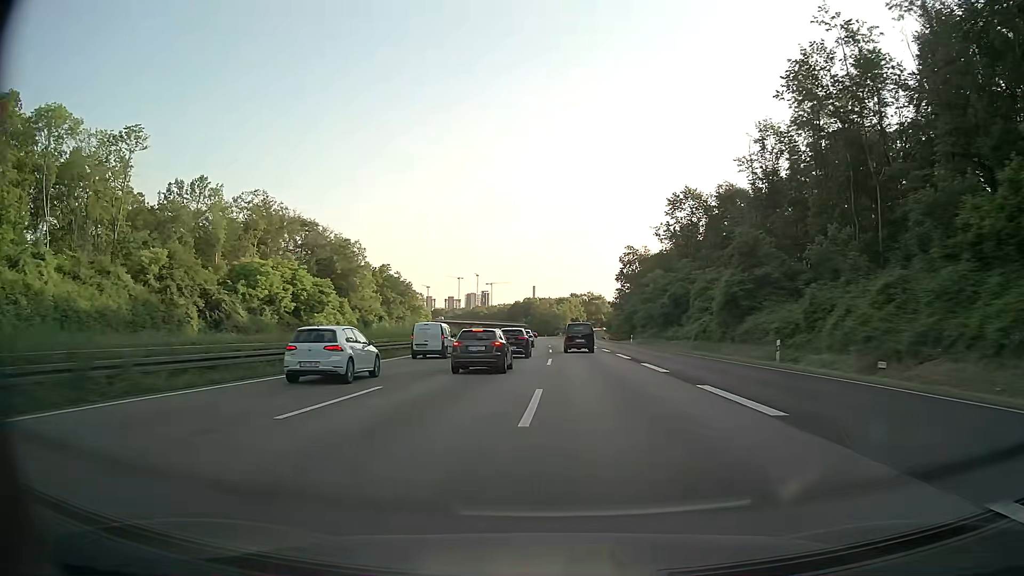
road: motorway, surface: asphalt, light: Day
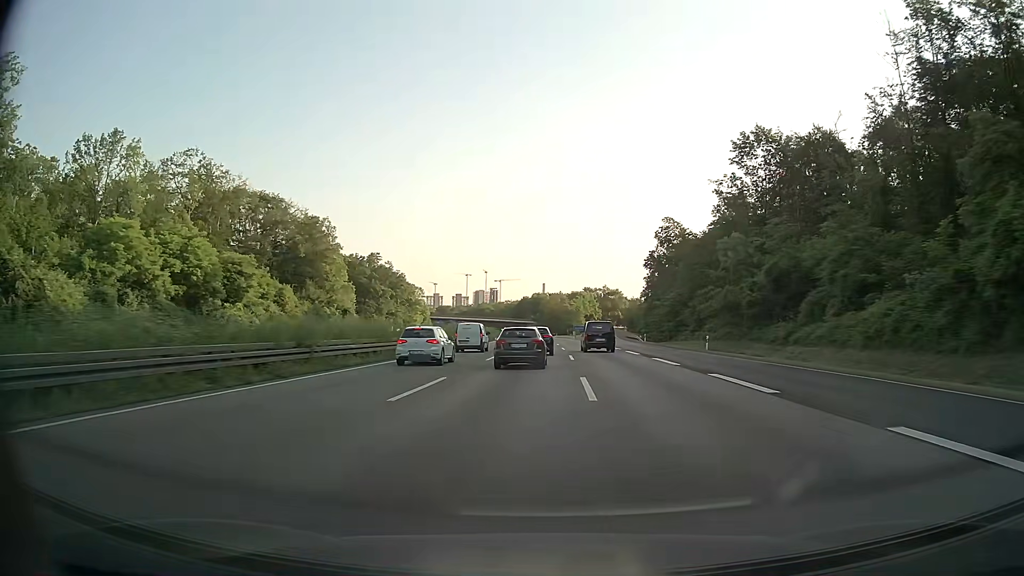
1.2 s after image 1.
(-0.3, +32.0) m; -1°
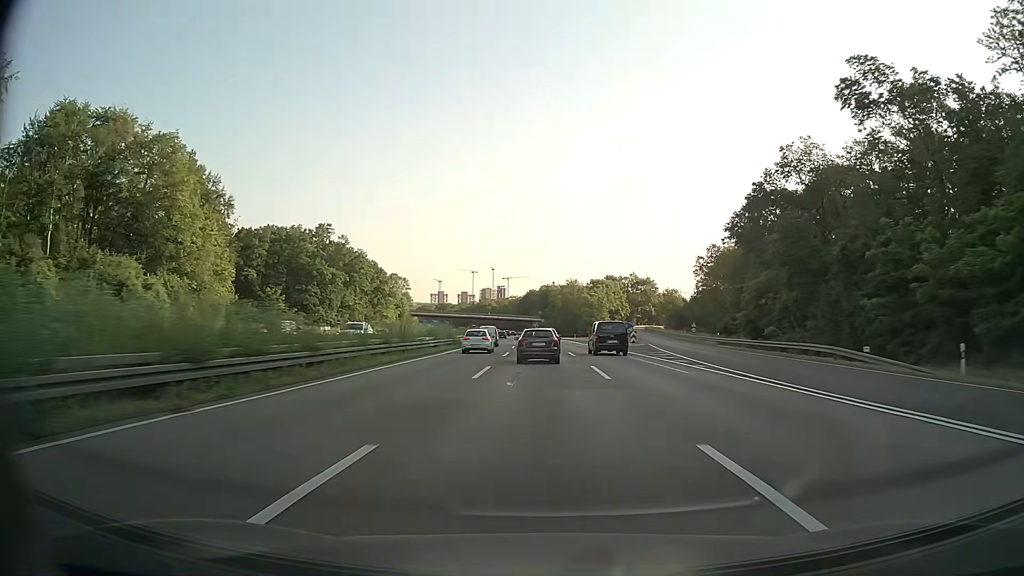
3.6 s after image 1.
(-0.4, +63.9) m; -1°
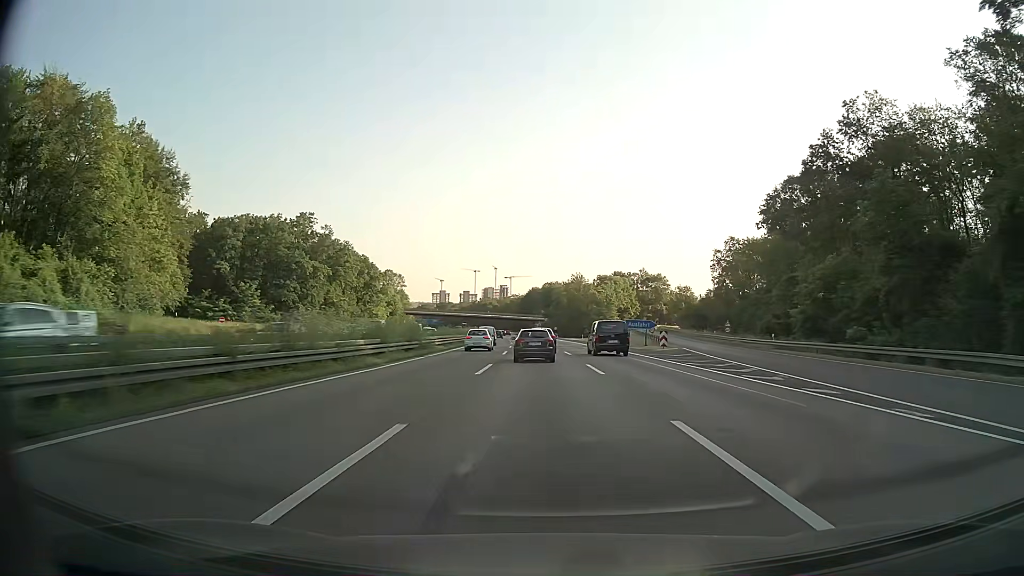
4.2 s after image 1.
(0.0, +16.0) m; 0°
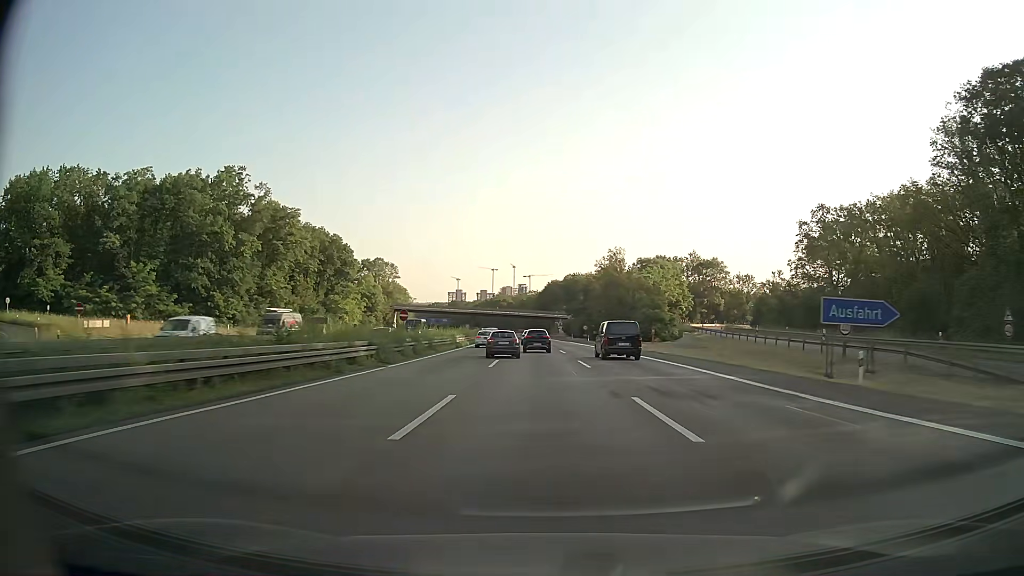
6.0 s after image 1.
(-0.5, +48.0) m; -2°
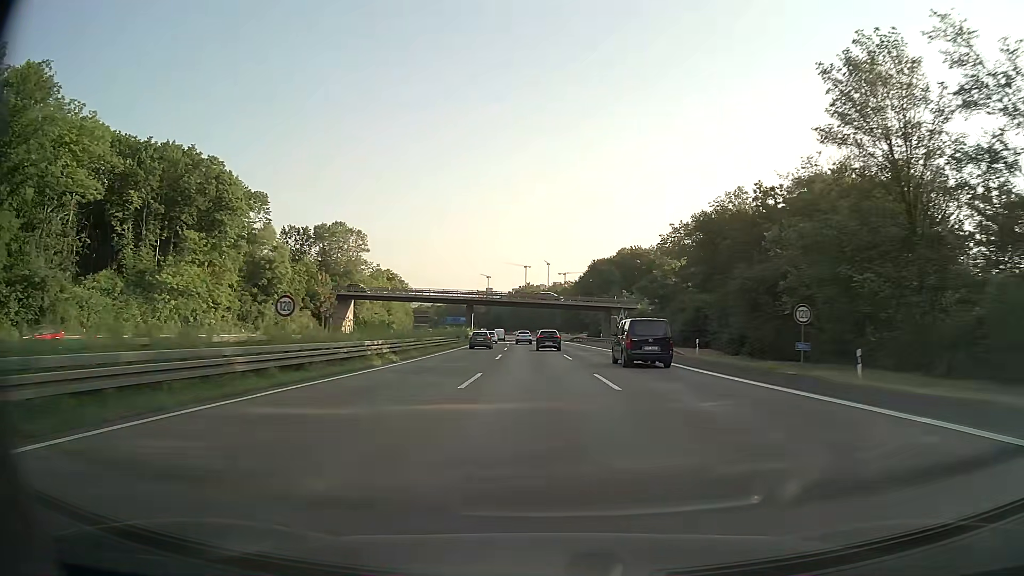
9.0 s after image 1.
(-1.8, +80.6) m; -3°
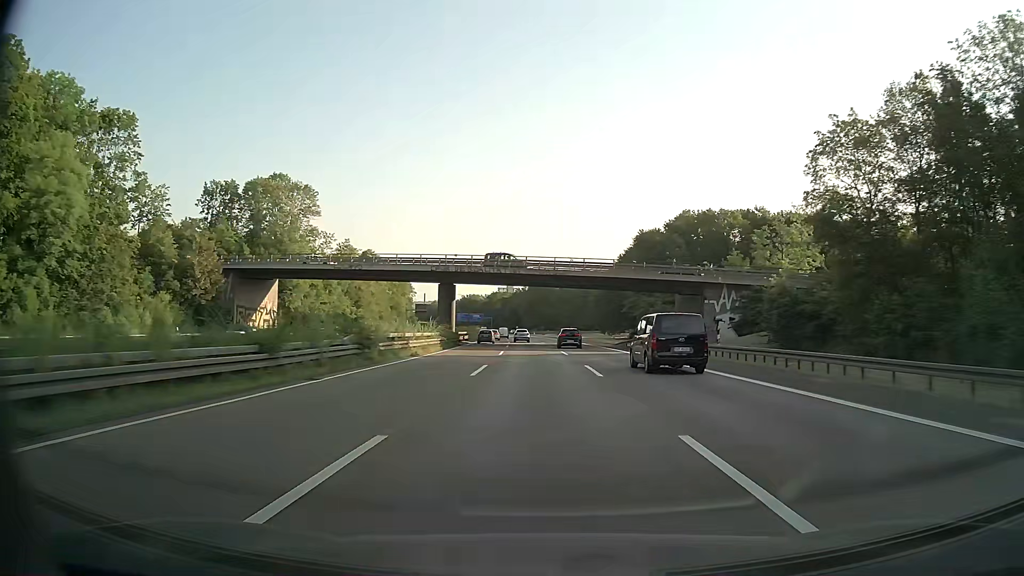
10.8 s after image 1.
(-0.9, +49.3) m; -2°
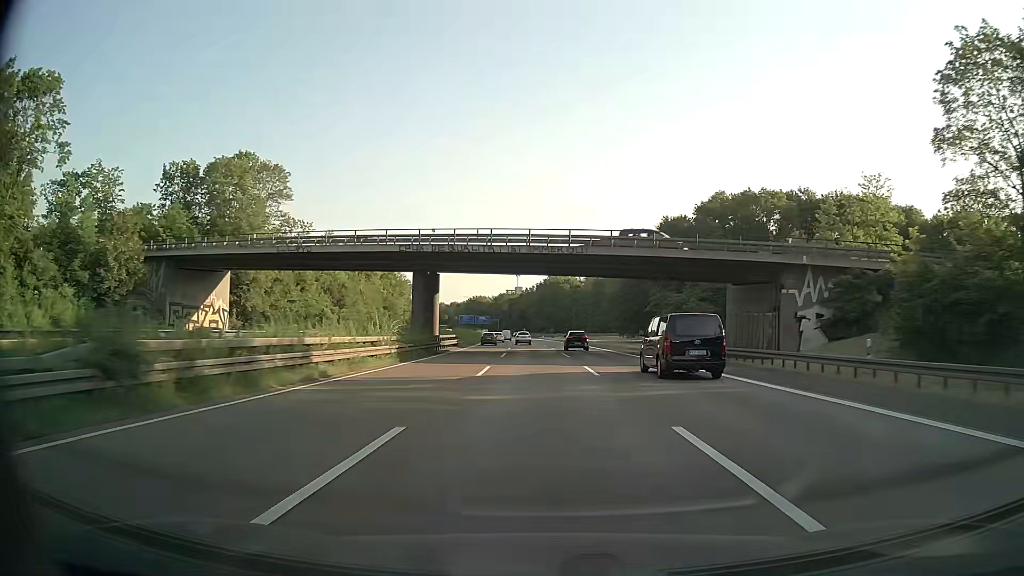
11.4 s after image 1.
(-0.1, +16.6) m; -1°
(0, +10) (0, +20) (0, +30) (-1, +40) (-1, +50) (-1, +60) (-2, +70) (-2, +80) (-3, +90) (-3, +100) m
